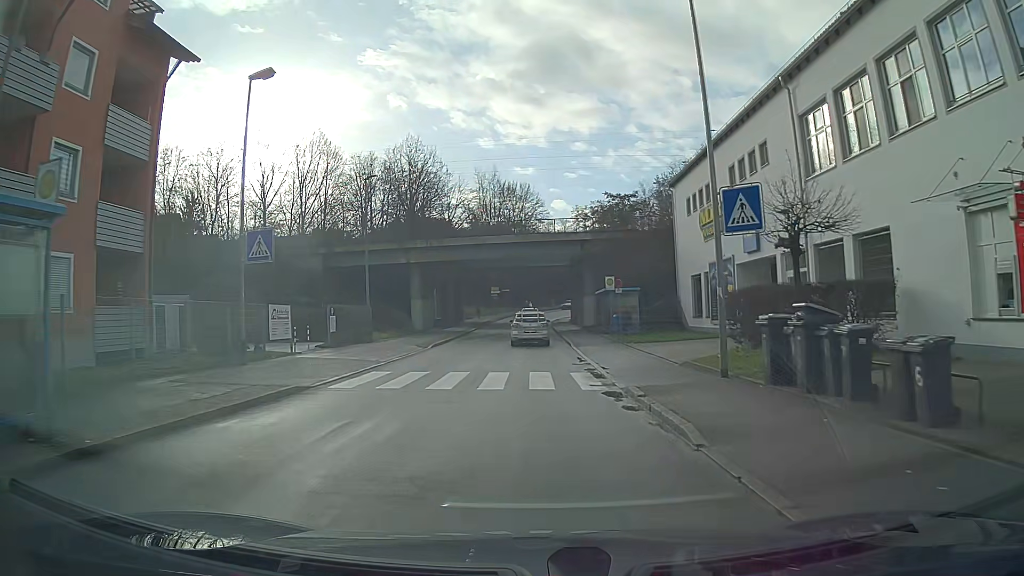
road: unclassified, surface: asphalt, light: Day
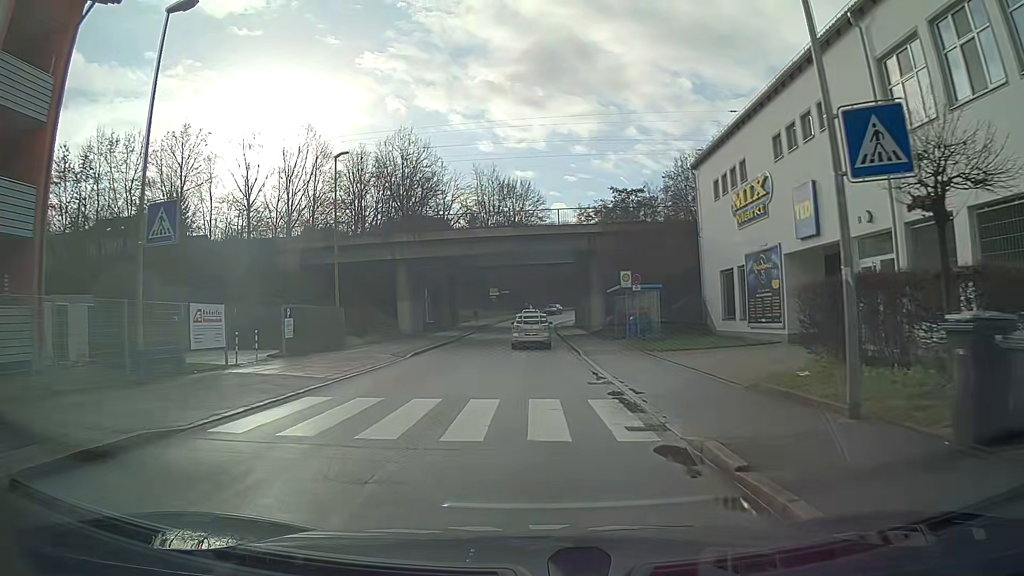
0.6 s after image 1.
(0.0, +5.4) m; 0°
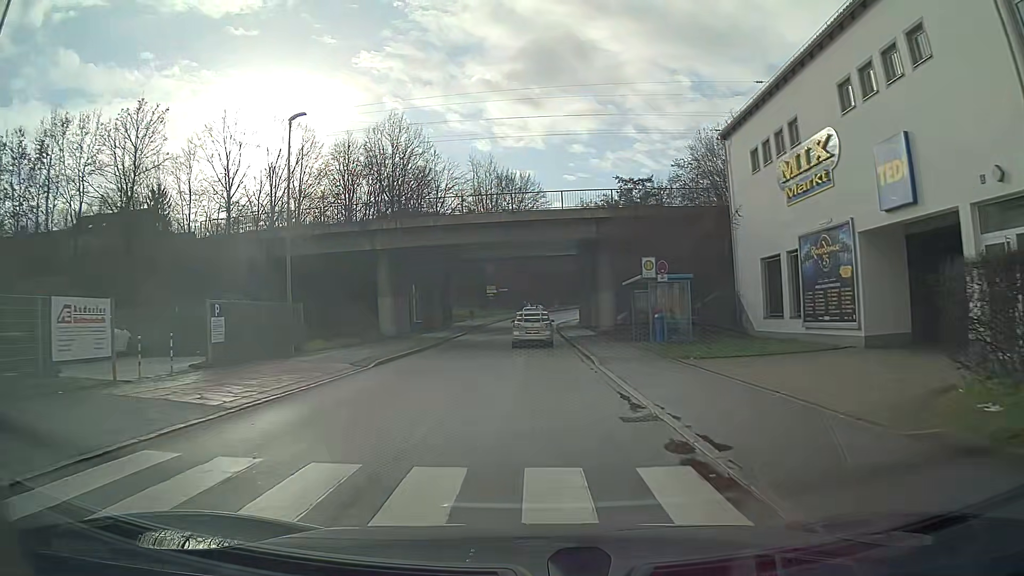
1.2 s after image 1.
(0.0, +5.6) m; -1°
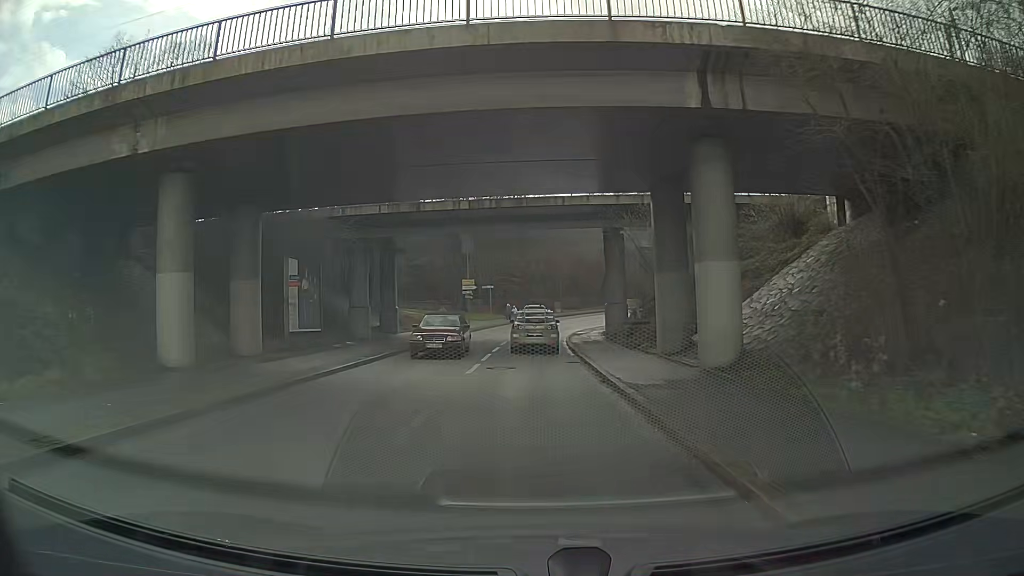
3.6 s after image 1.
(+0.1, +23.9) m; 0°
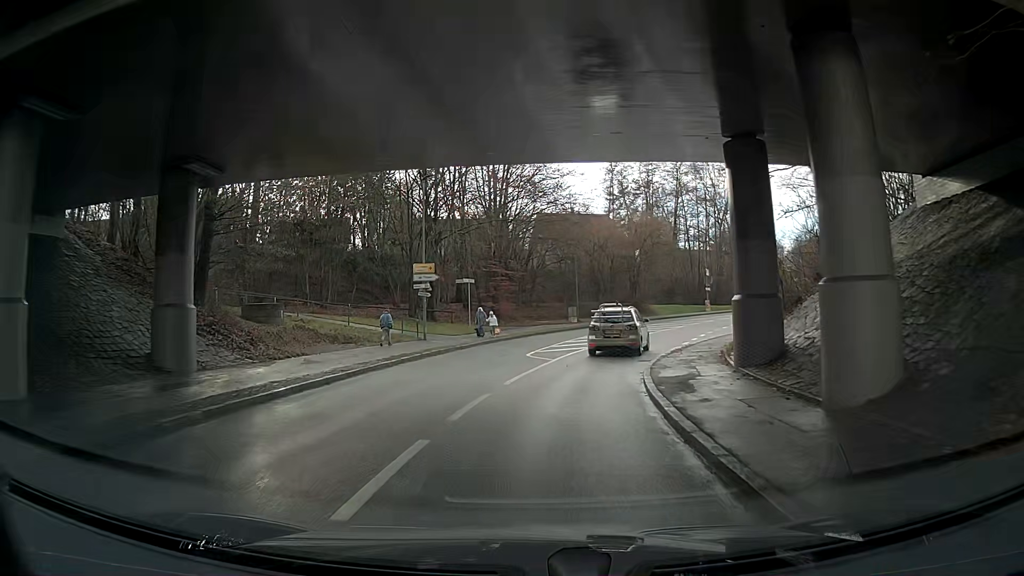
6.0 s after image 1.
(-0.7, +25.0) m; -7°
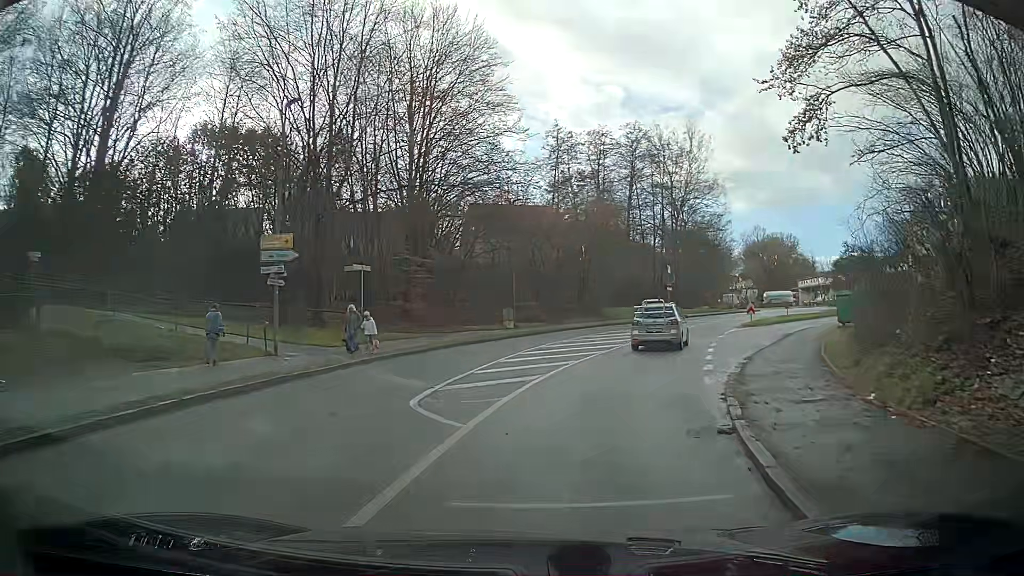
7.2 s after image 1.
(+0.8, +12.4) m; +10°
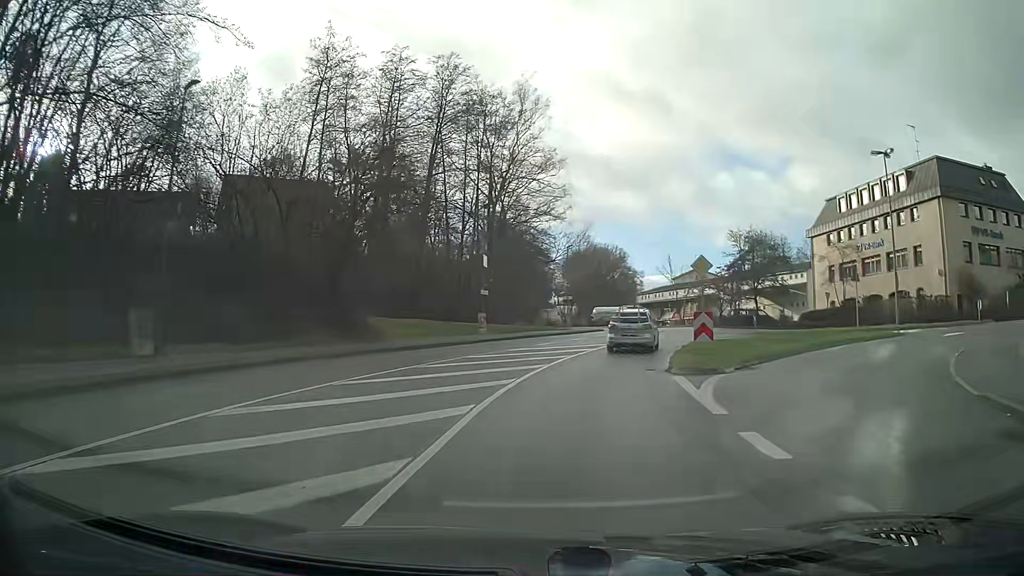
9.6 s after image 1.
(+4.9, +24.2) m; +20°
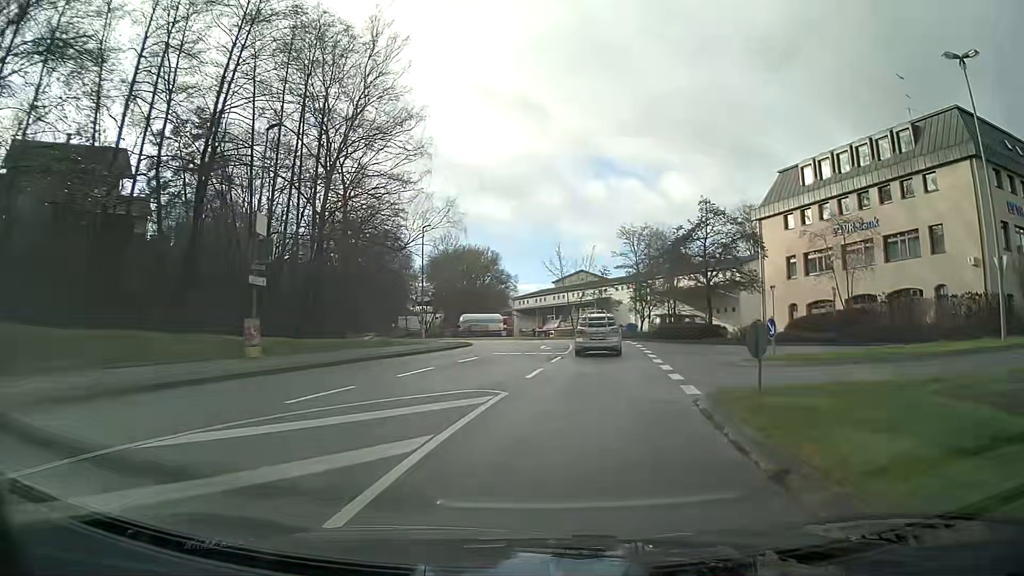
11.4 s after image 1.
(+1.8, +19.0) m; +11°
